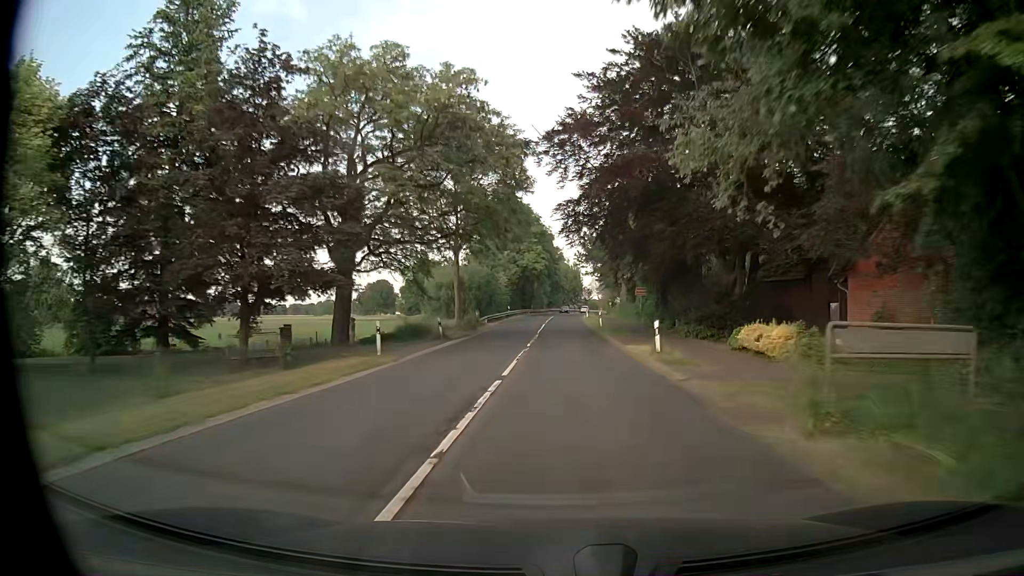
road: secondary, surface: asphalt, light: Day
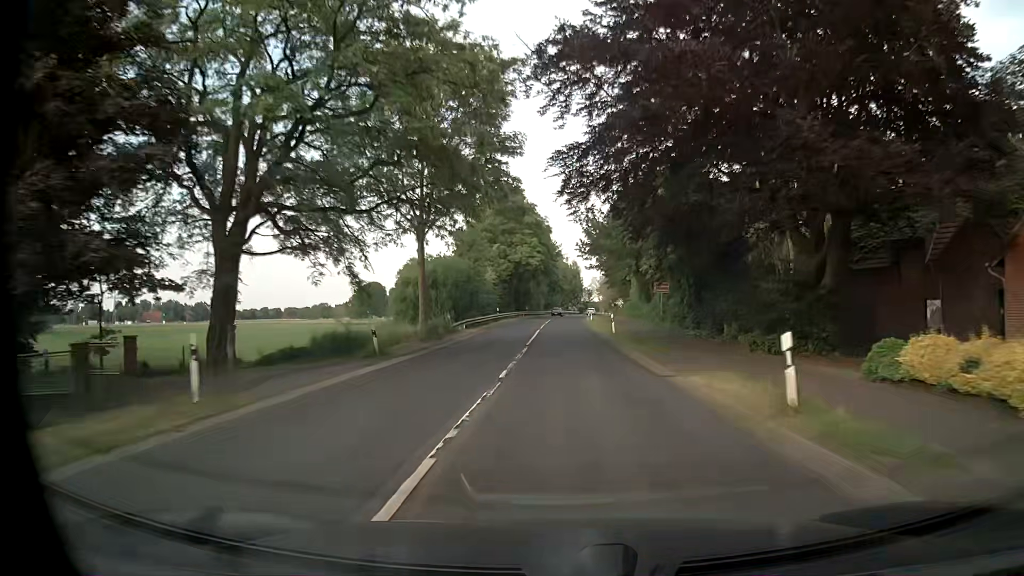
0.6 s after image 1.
(+0.2, +12.0) m; +1°
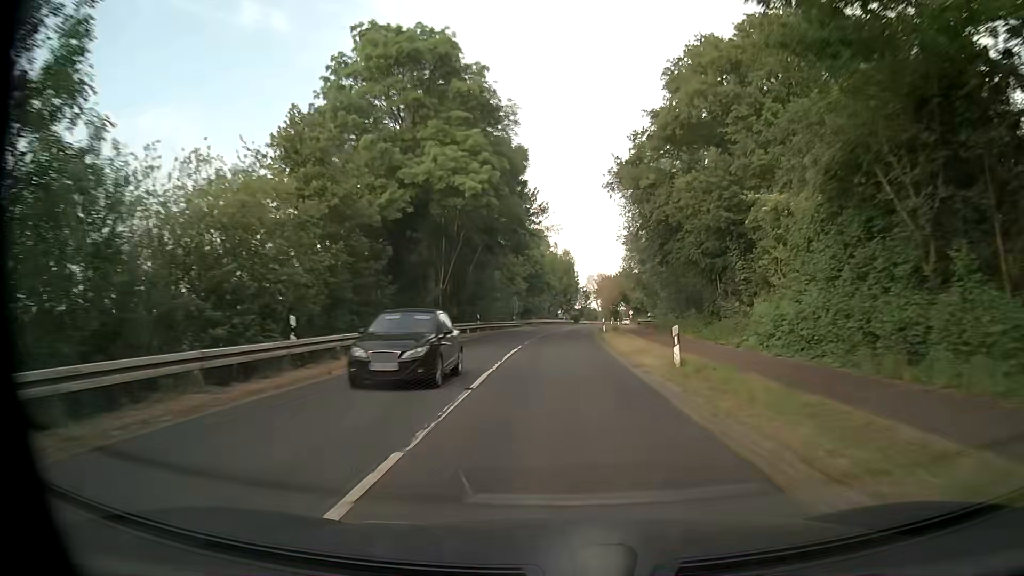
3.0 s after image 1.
(+0.4, +47.8) m; +1°
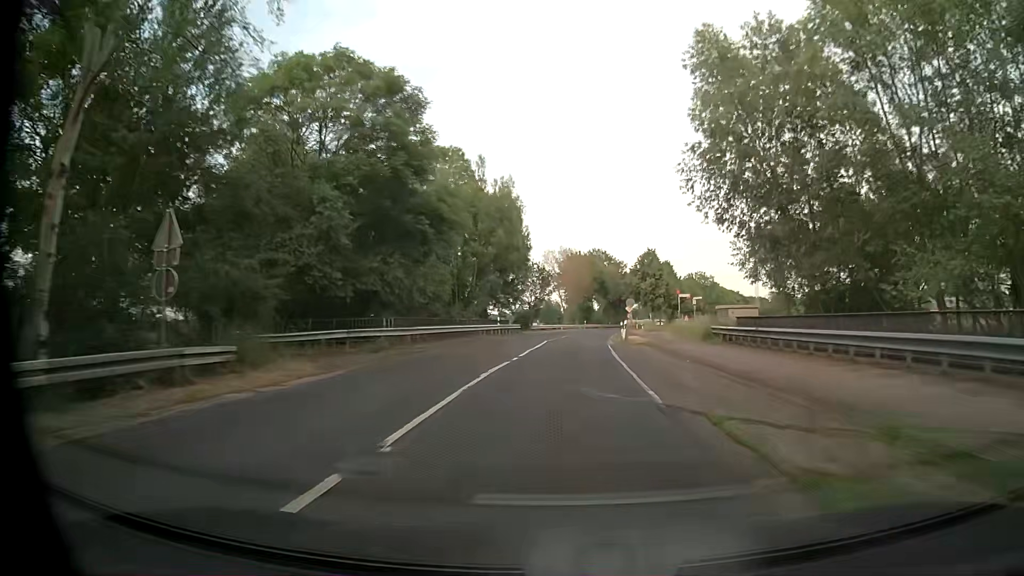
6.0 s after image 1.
(+2.1, +59.6) m; +4°
(0, +10) (0, +20) (+1, +30) (+1, +40) (+2, +50) (+3, +60) (+5, +70) (+6, +80) (+8, +90) (+10, +99) m
